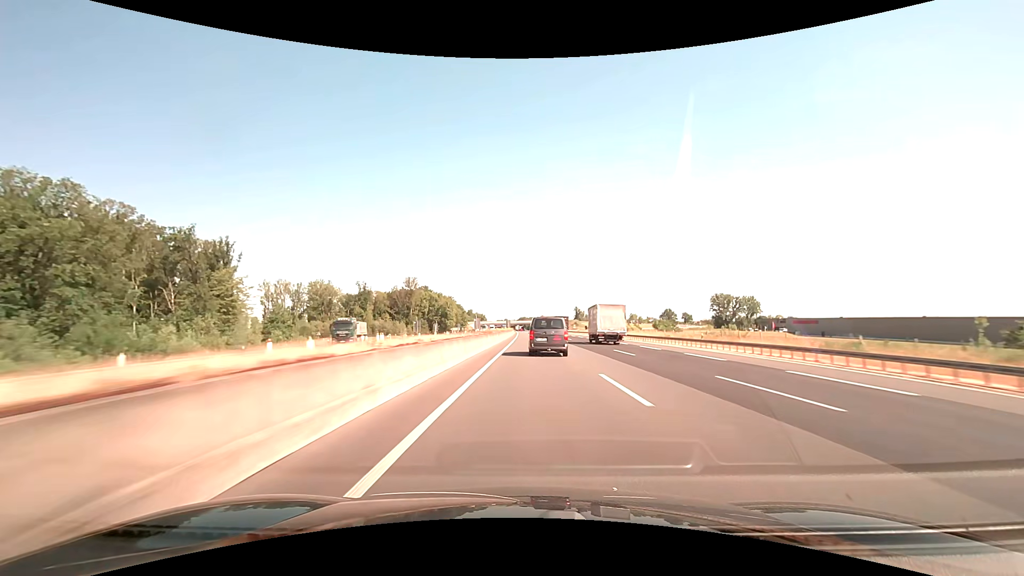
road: motorway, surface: asphalt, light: Day
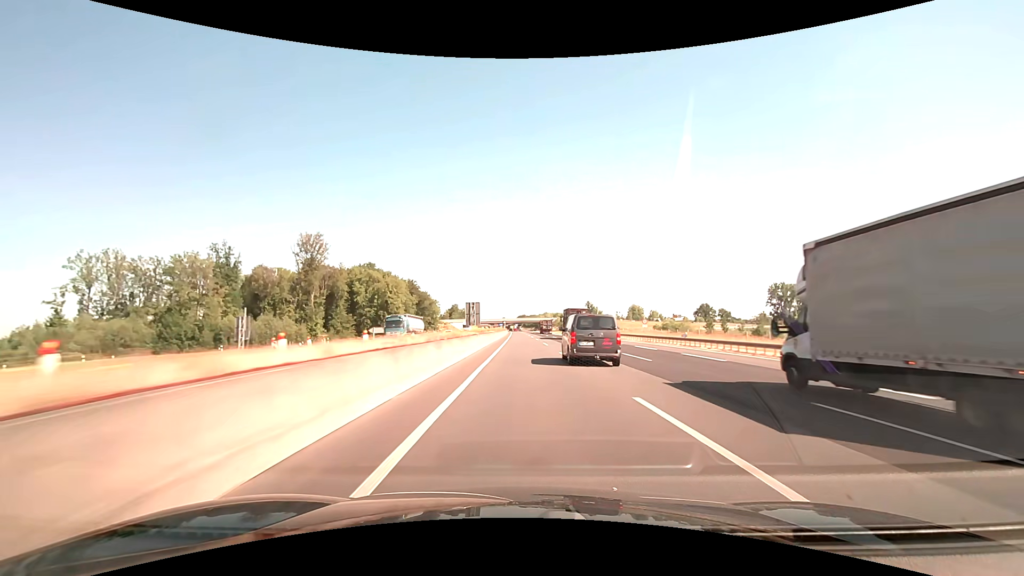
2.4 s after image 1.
(-0.1, +96.7) m; 0°
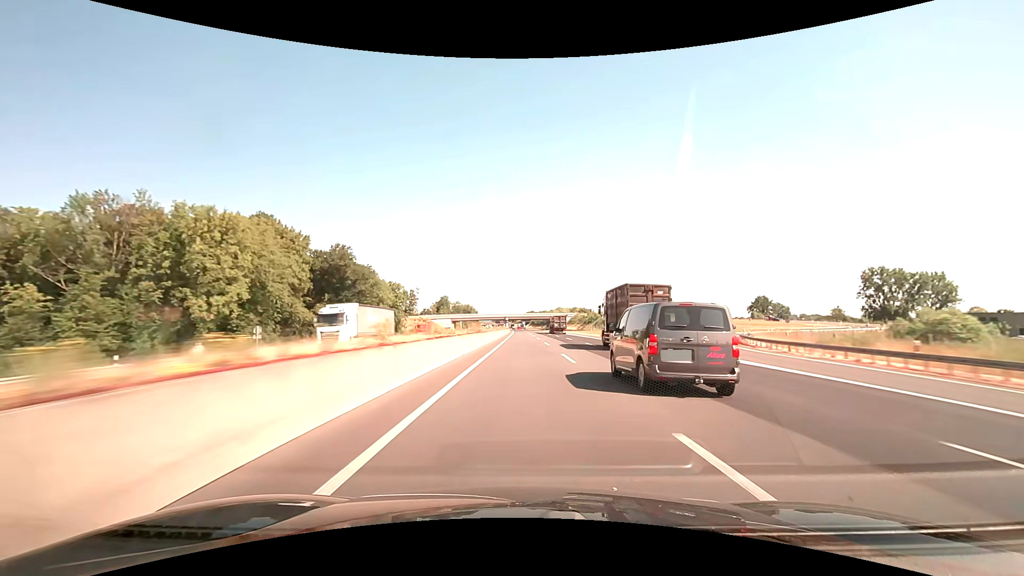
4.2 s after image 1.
(-0.5, +76.8) m; -1°
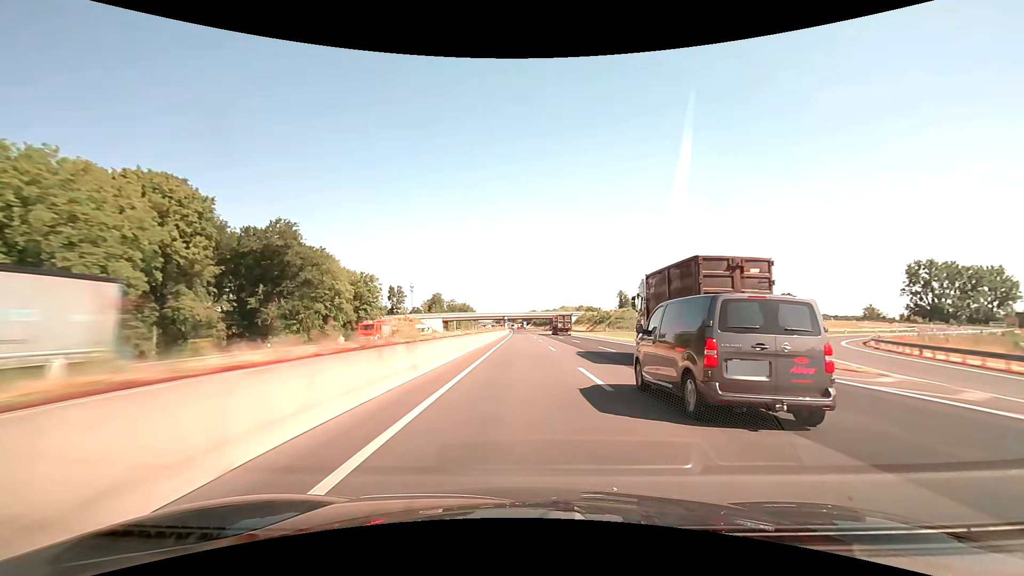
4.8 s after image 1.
(0.0, +26.3) m; 0°
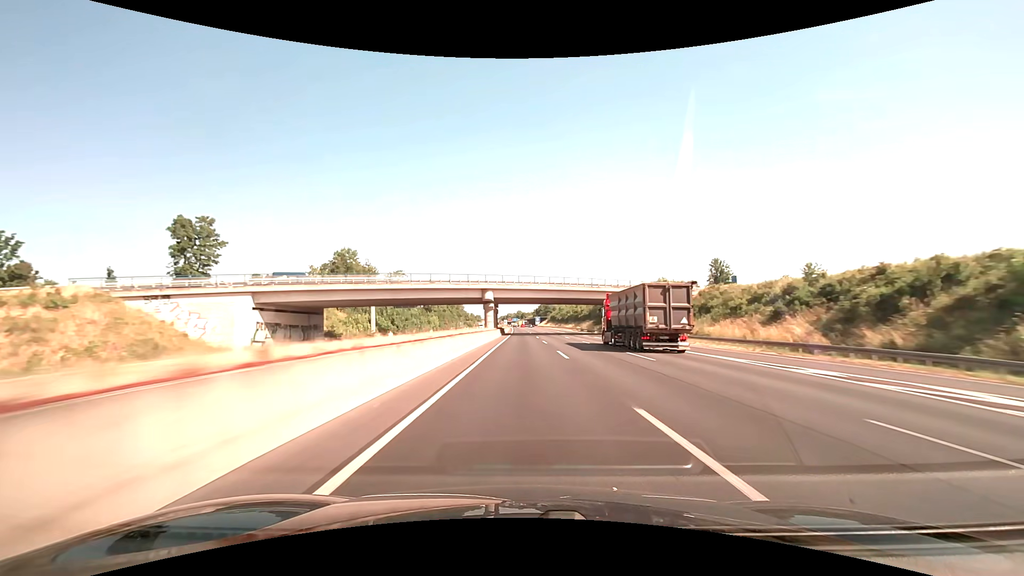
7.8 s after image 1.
(-1.6, +136.1) m; -1°
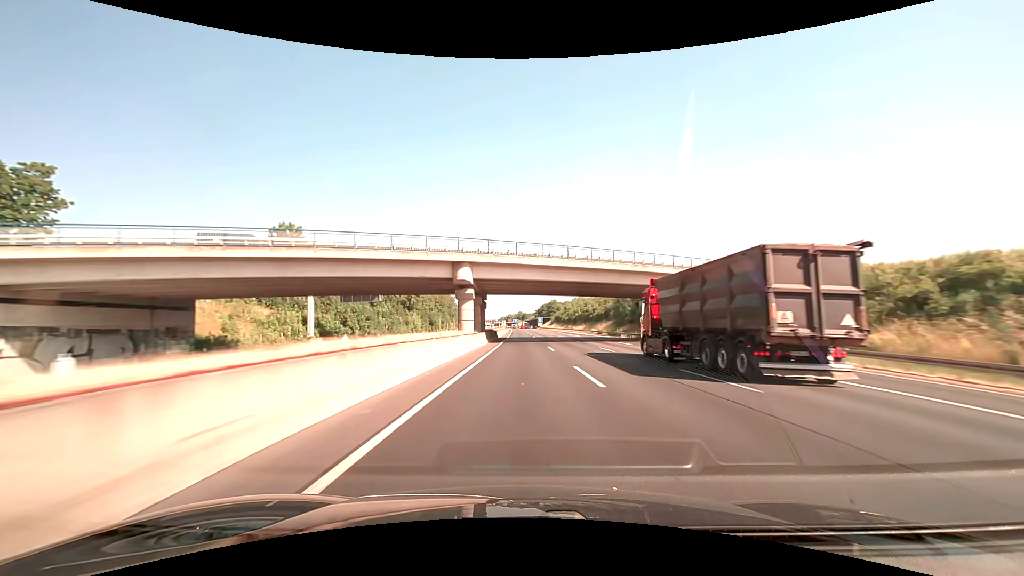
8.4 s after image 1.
(-0.1, +28.1) m; 0°
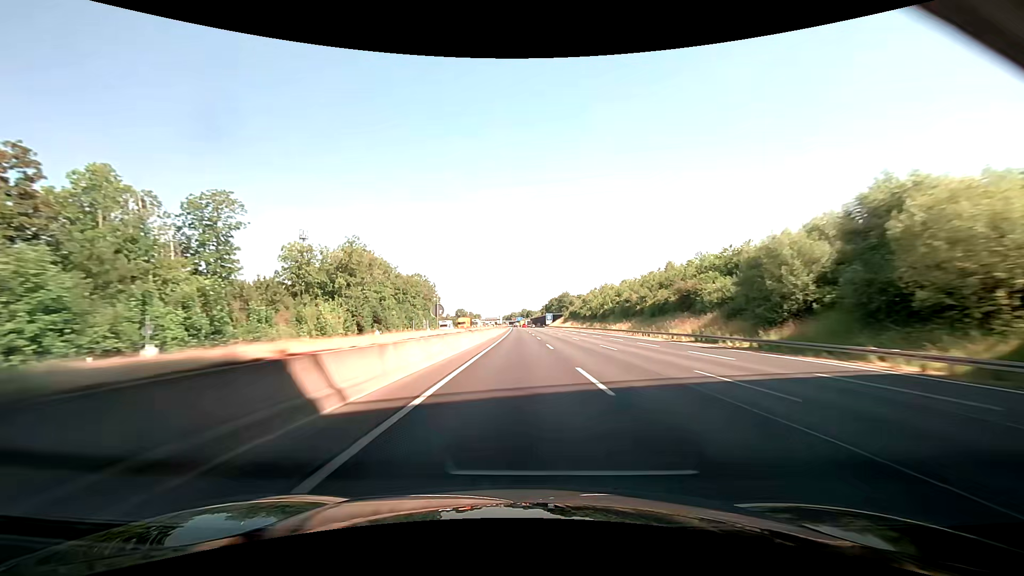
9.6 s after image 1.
(-0.2, +56.8) m; -1°
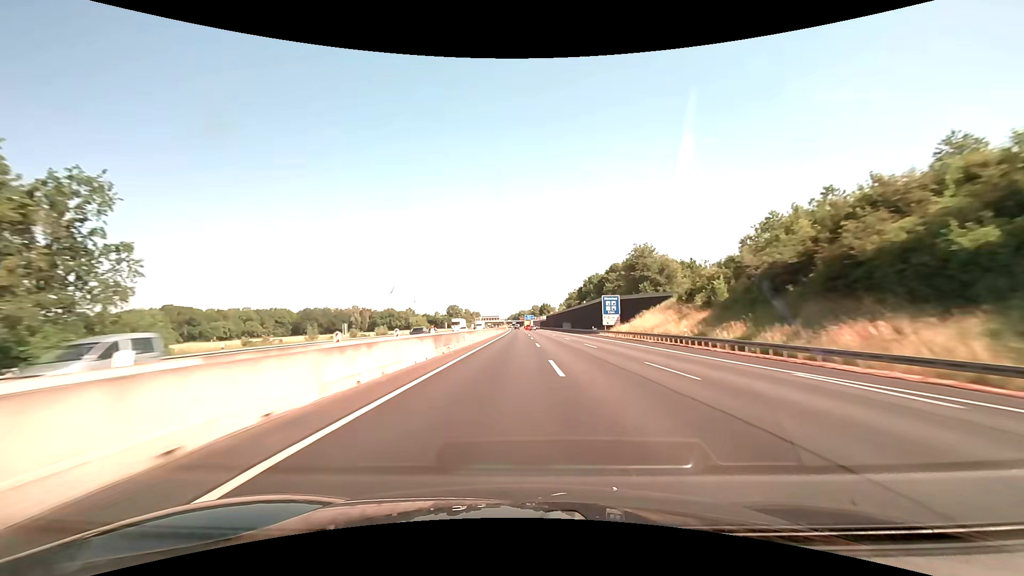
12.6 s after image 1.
(-1.0, +142.7) m; -1°
(0, +10) (0, +20) (0, +30) (0, +40) (0, +50) (0, +60) (0, +70) (-1, +80) (-1, +90) (-1, +100) m
